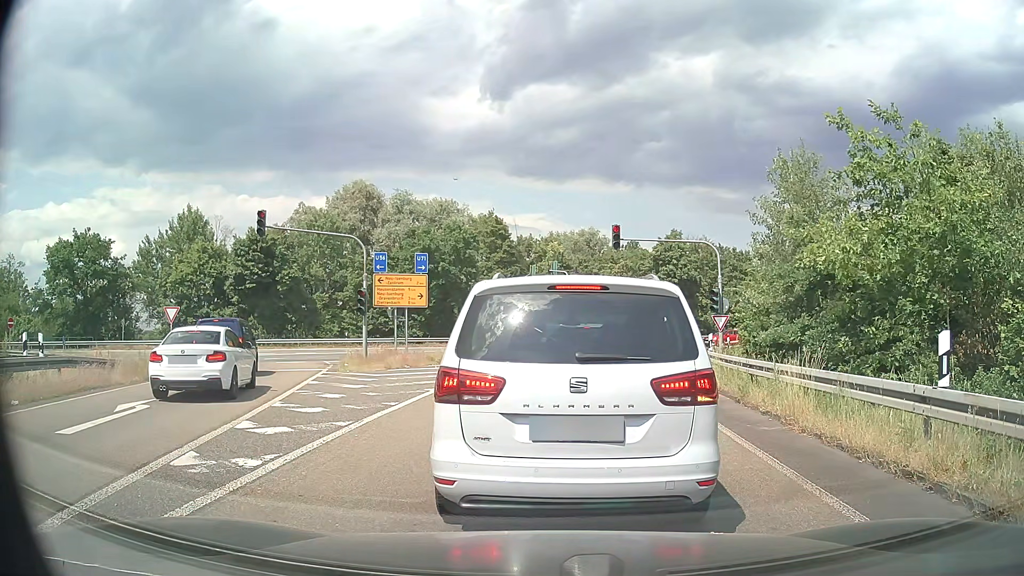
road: motorway_link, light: Day
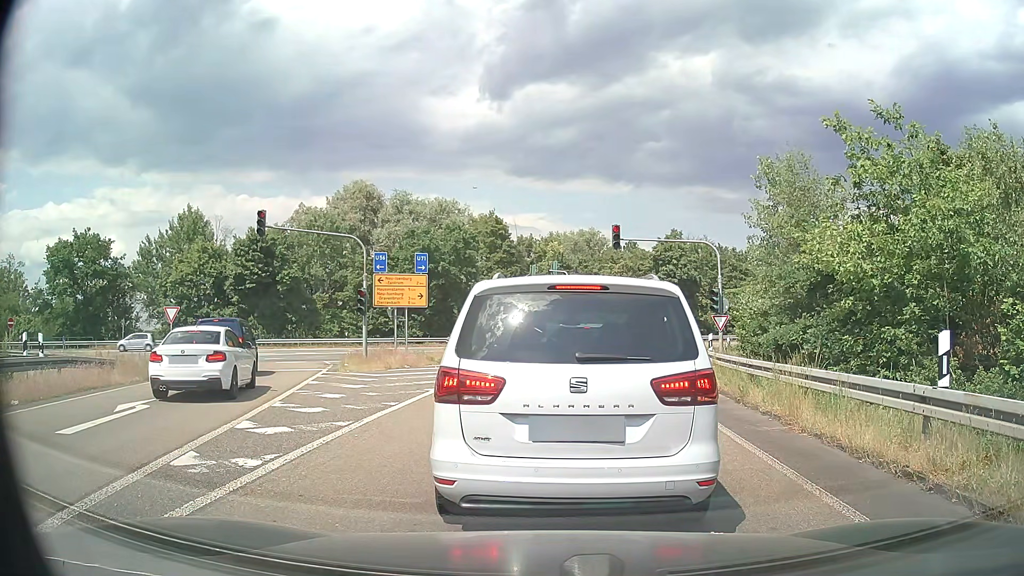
(0.0, 0.0) m; 0°
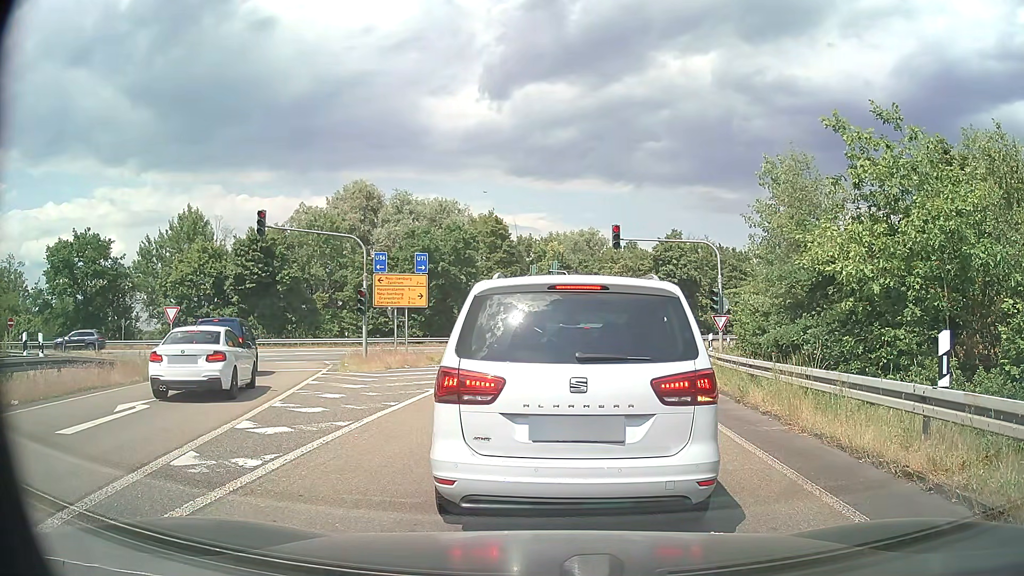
(0.0, 0.0) m; 0°
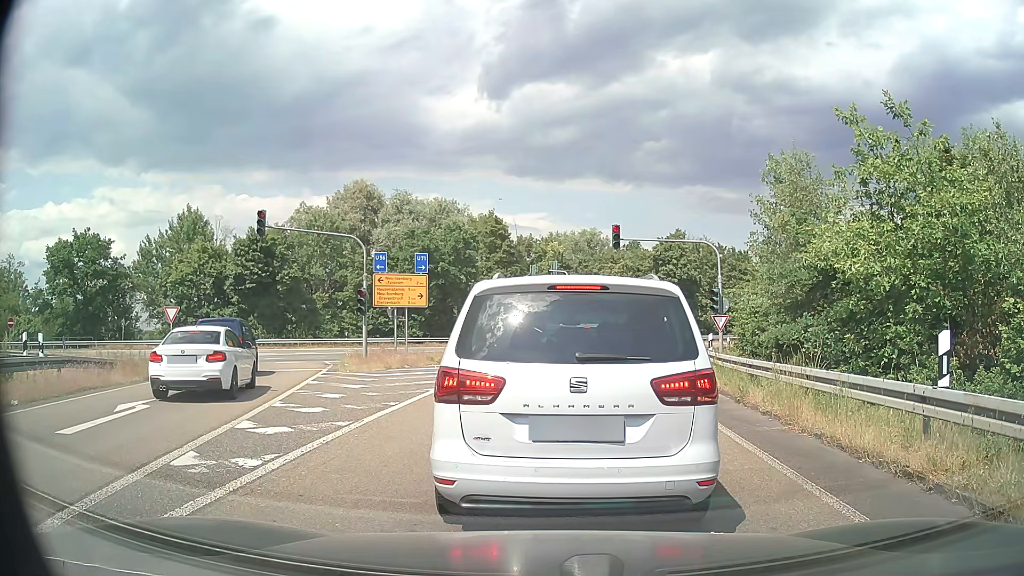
(0.0, 0.0) m; 0°
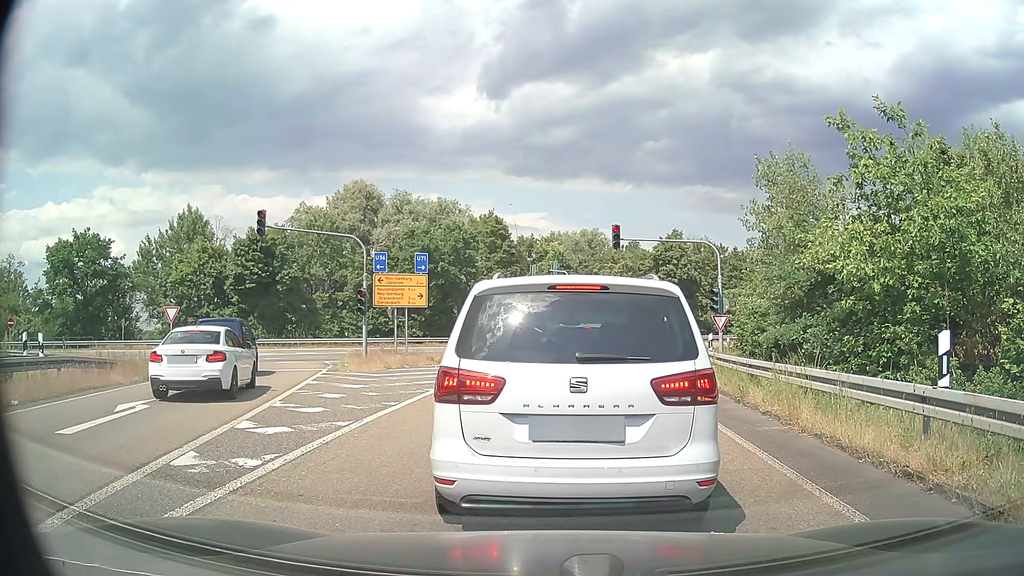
(0.0, 0.0) m; 0°
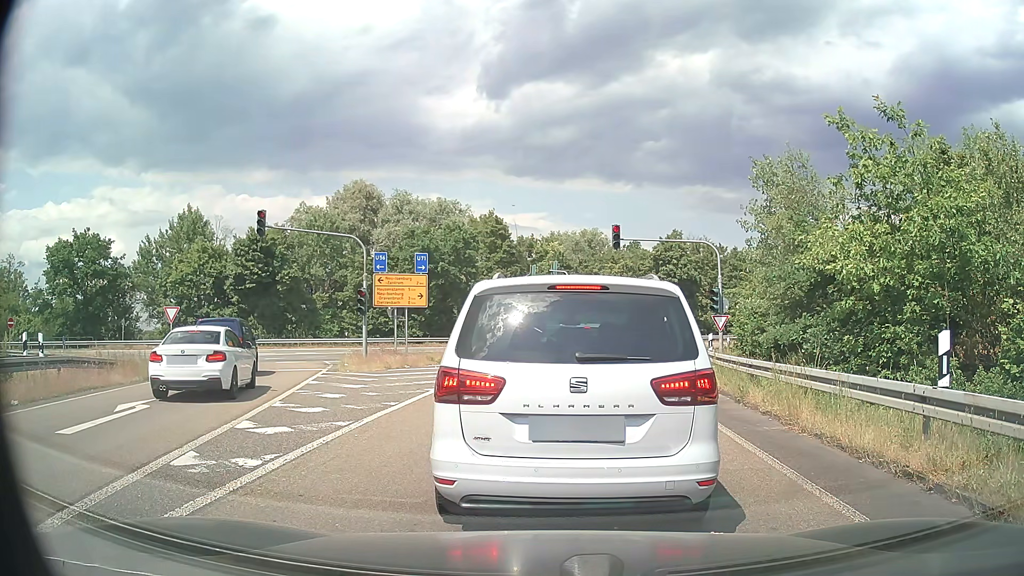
(0.0, 0.0) m; 0°
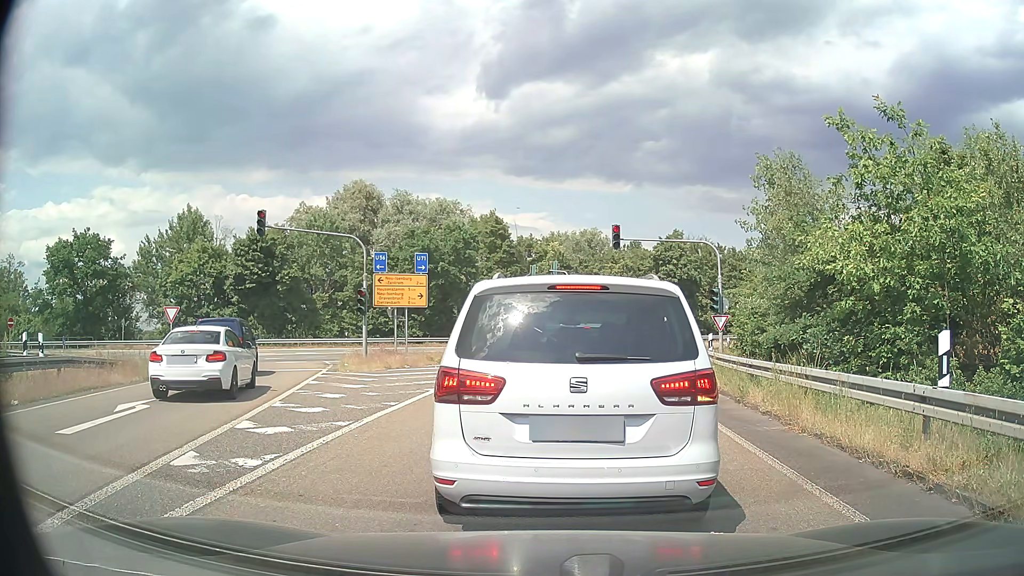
(0.0, 0.0) m; 0°
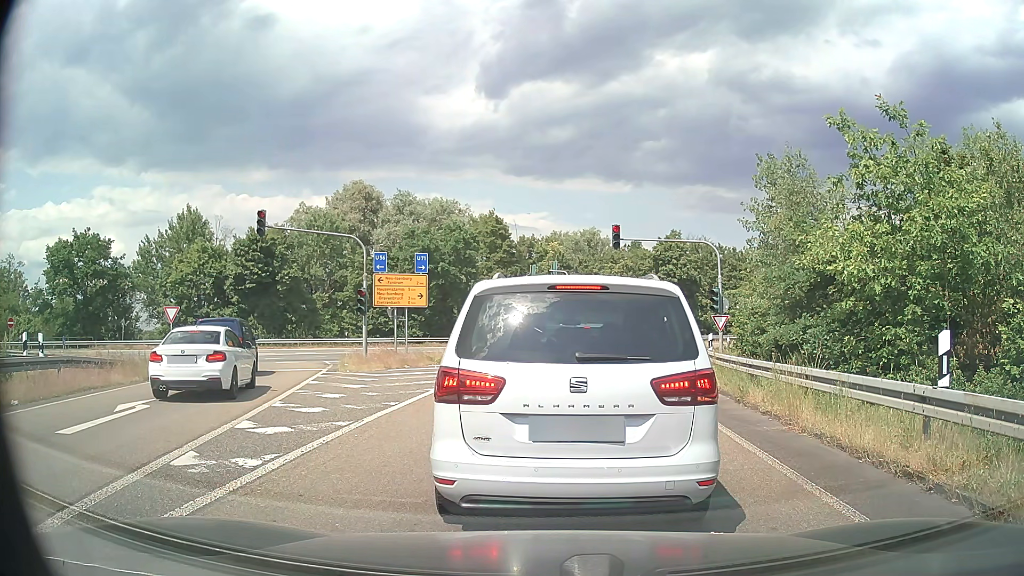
(0.0, 0.0) m; 0°
(0, +10) (+1, +20) (+3, +30) (+7, +39) (+14, +46) (+23, +51) (+32, +55) (+41, +59) (+50, +63) (+59, +67) m
